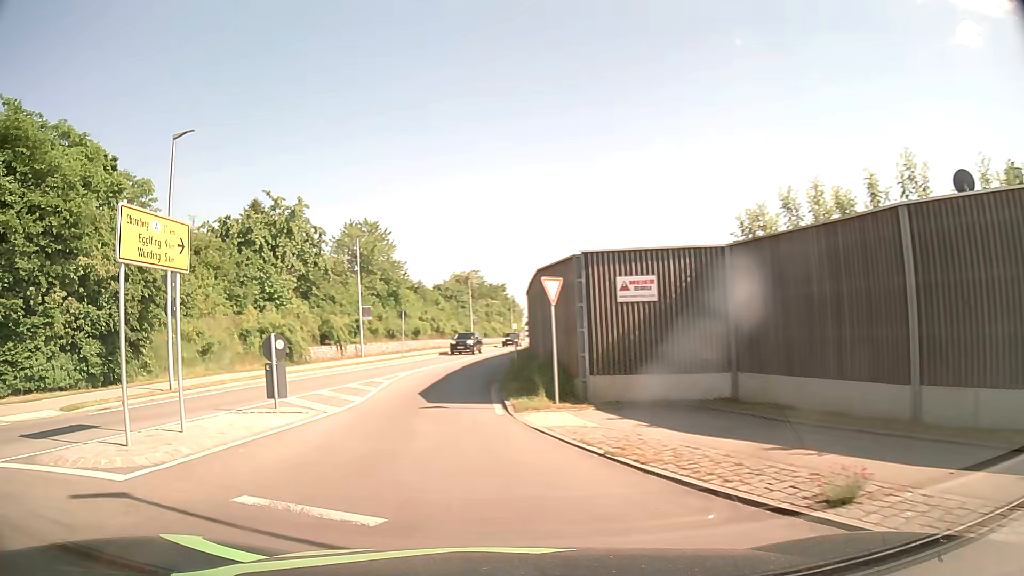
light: Day
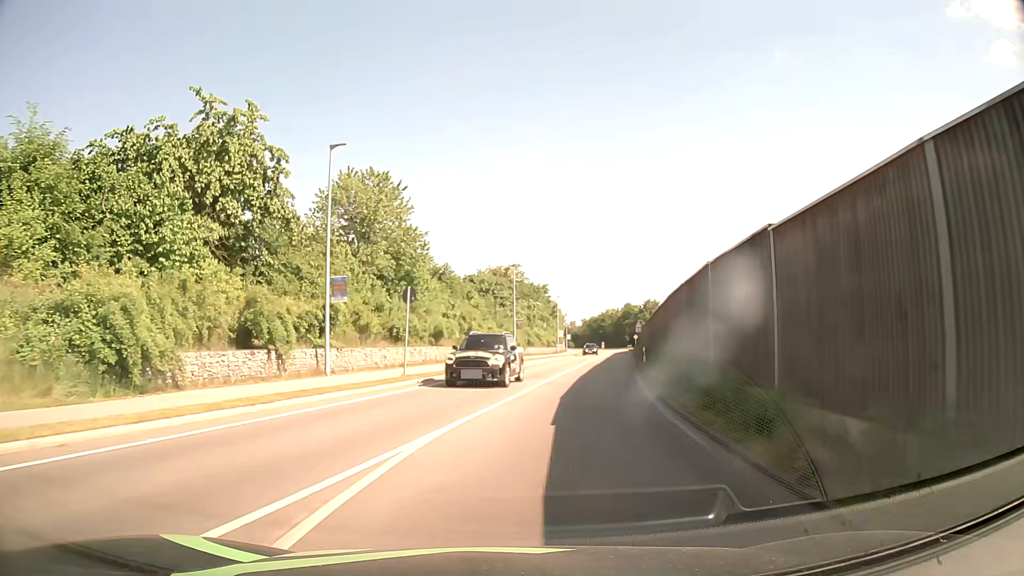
(-2.3, +21.8) m; -2°
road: secondary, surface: asphalt
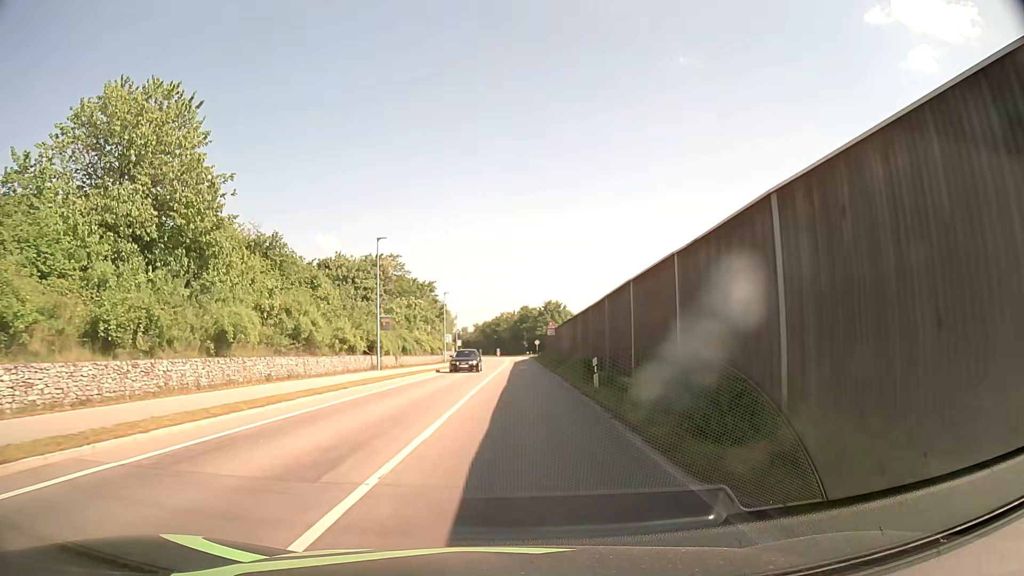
(+1.7, +18.2) m; +9°
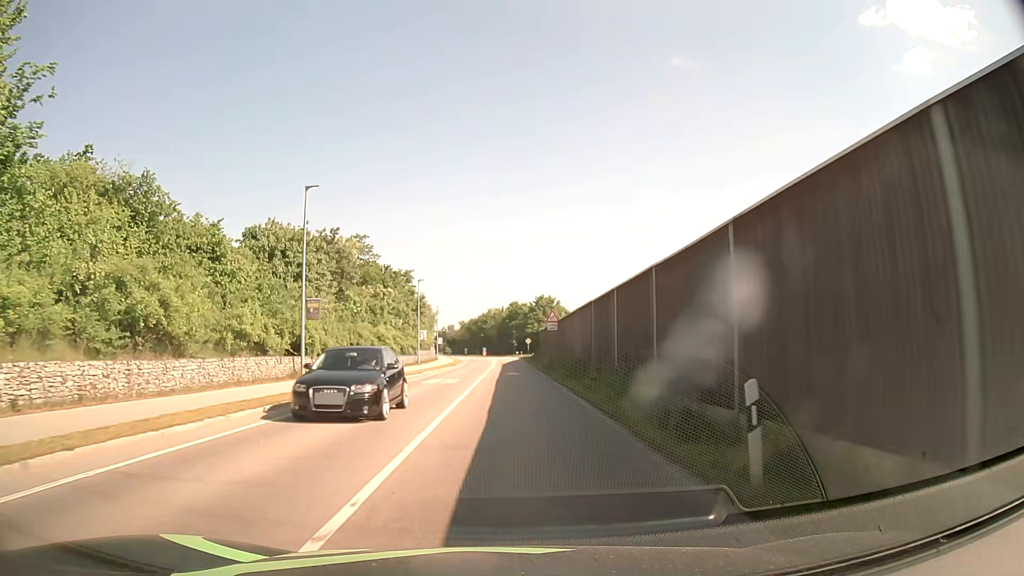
(+0.1, +13.6) m; +1°
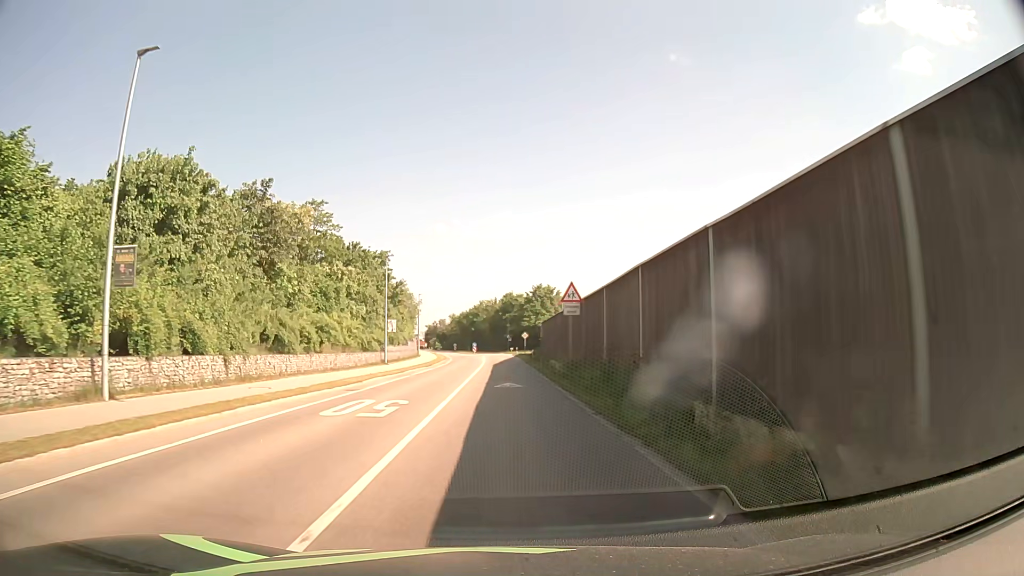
(+0.2, +14.6) m; +1°
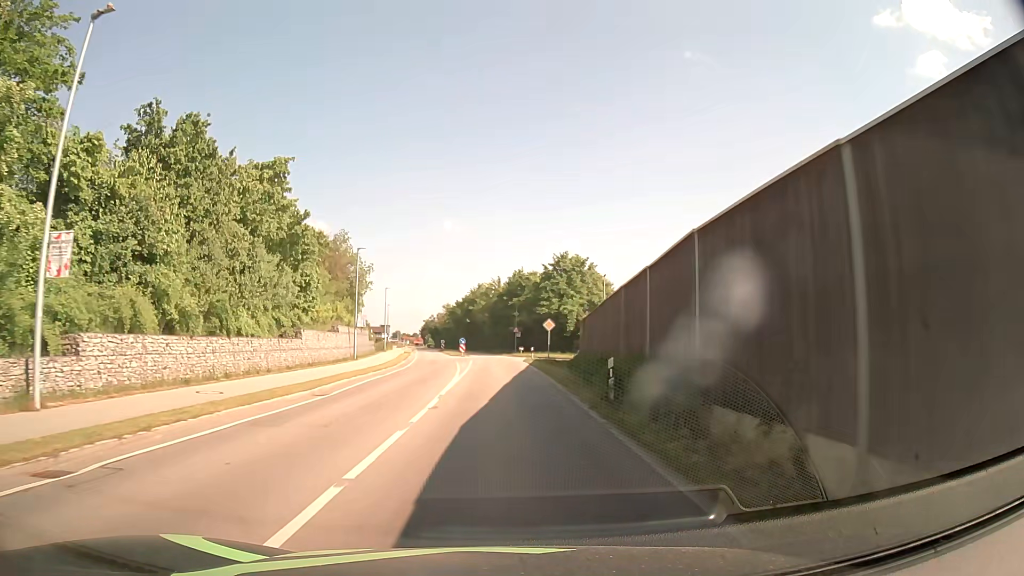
(-0.1, +39.6) m; -1°
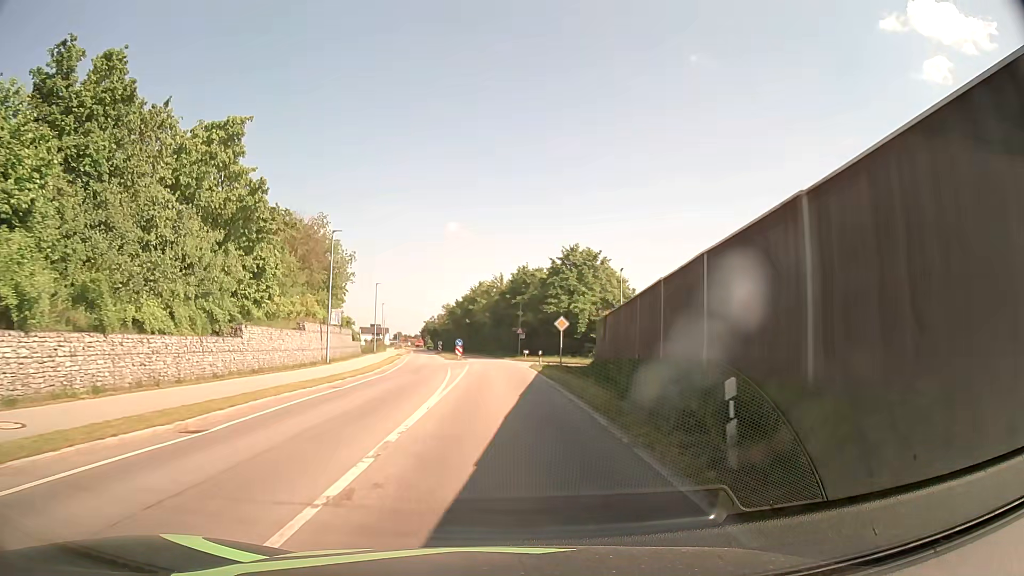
(0.0, +8.2) m; 0°
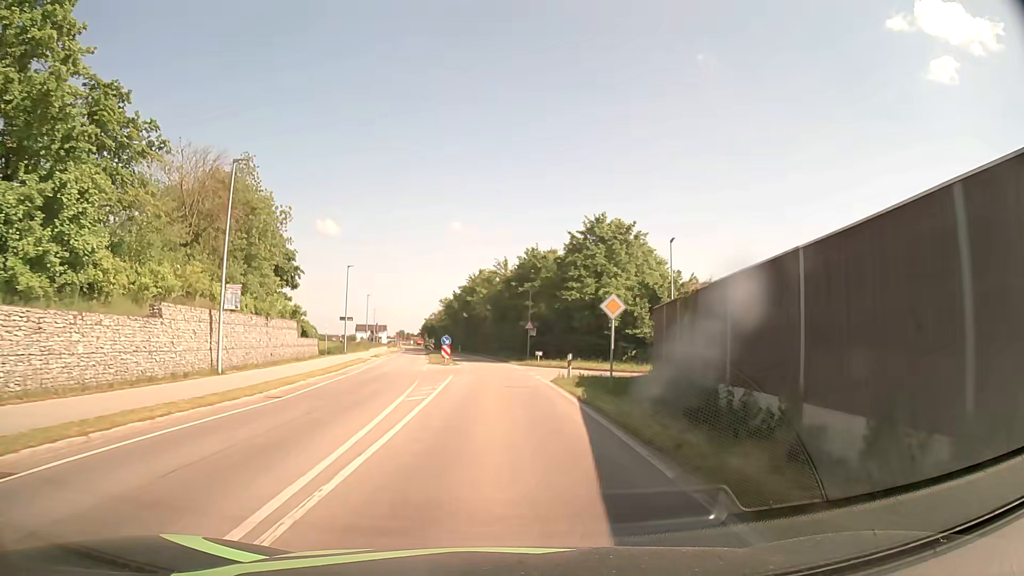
(0.0, +16.5) m; 0°
(0, +10) (0, +20) (-1, +30) (-1, +40) (-2, +50) (-3, +60) (-4, +70) (-5, +80) (-7, +90) (-9, +99) m
